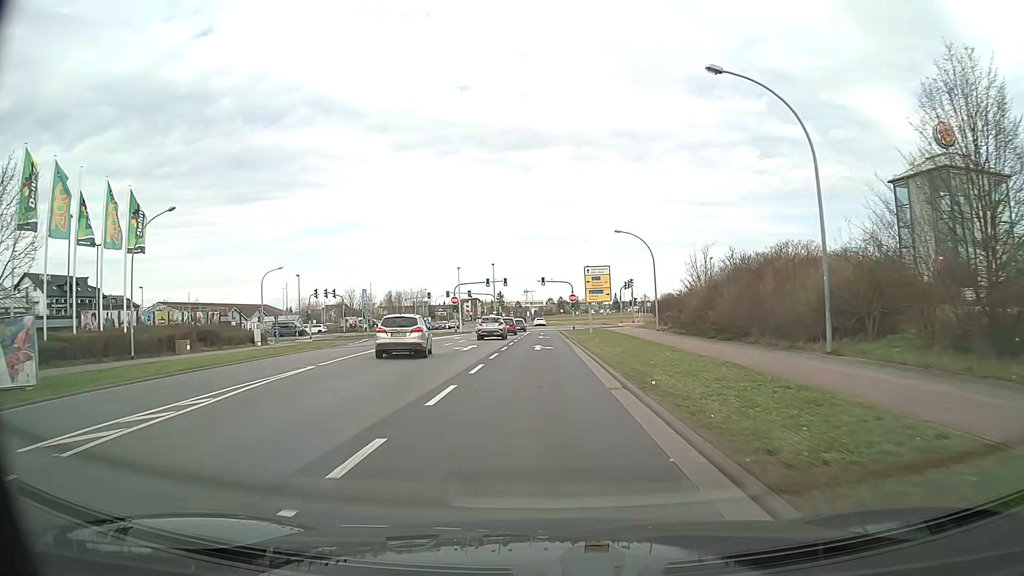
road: tertiary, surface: asphalt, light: Day
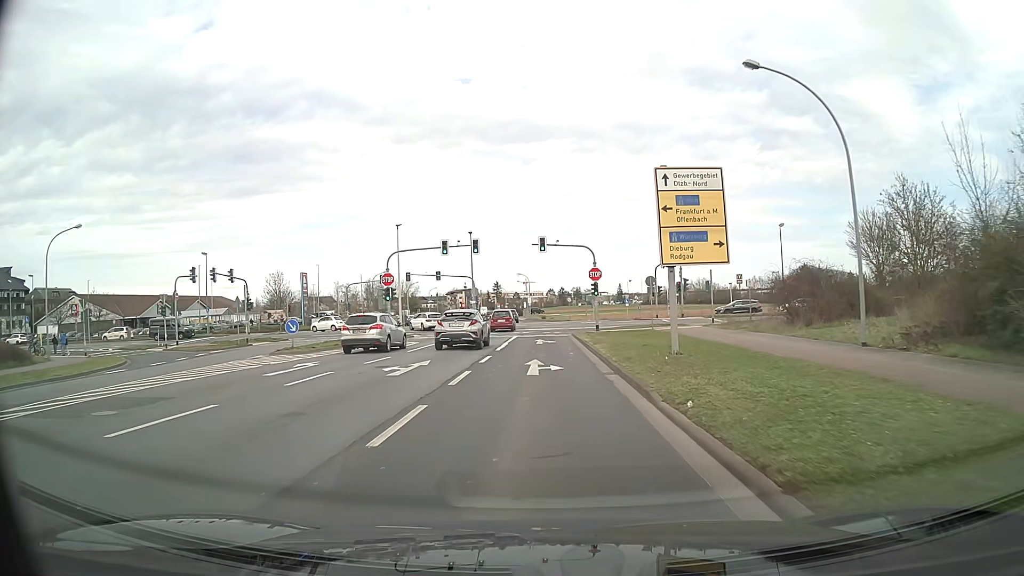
(0.0, +33.4) m; 0°
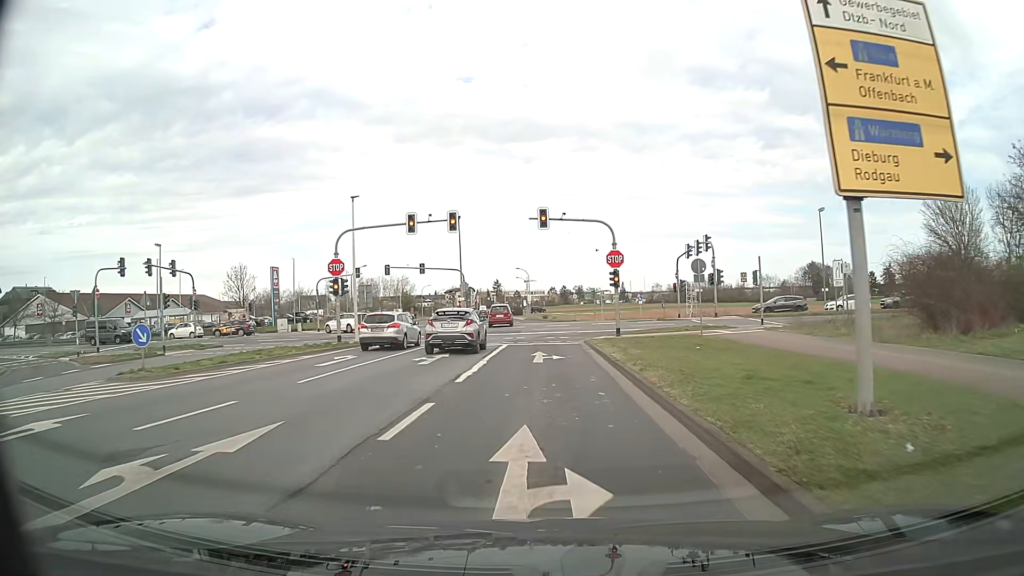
(0.0, +11.4) m; 0°
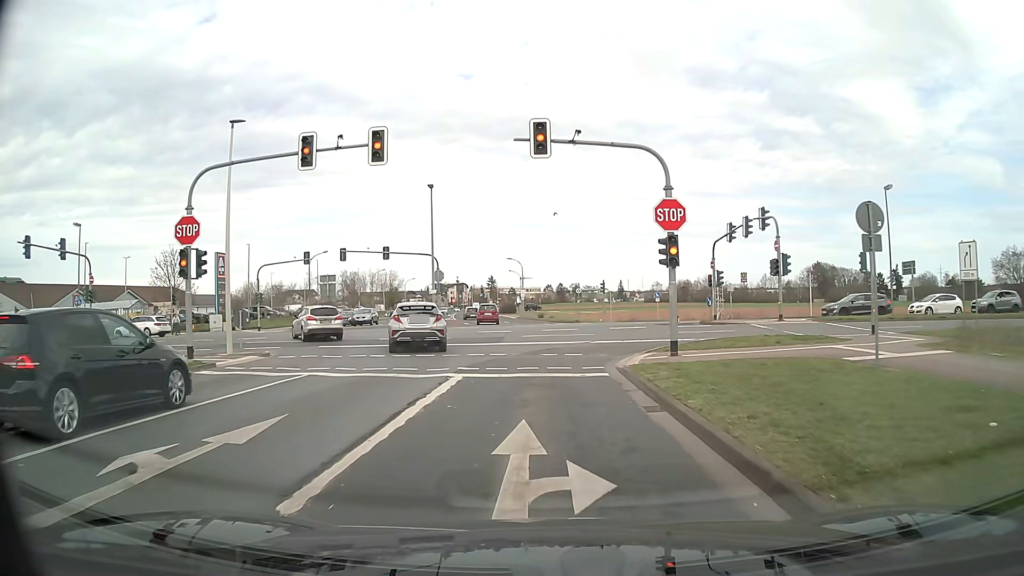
(0.0, +14.3) m; +1°
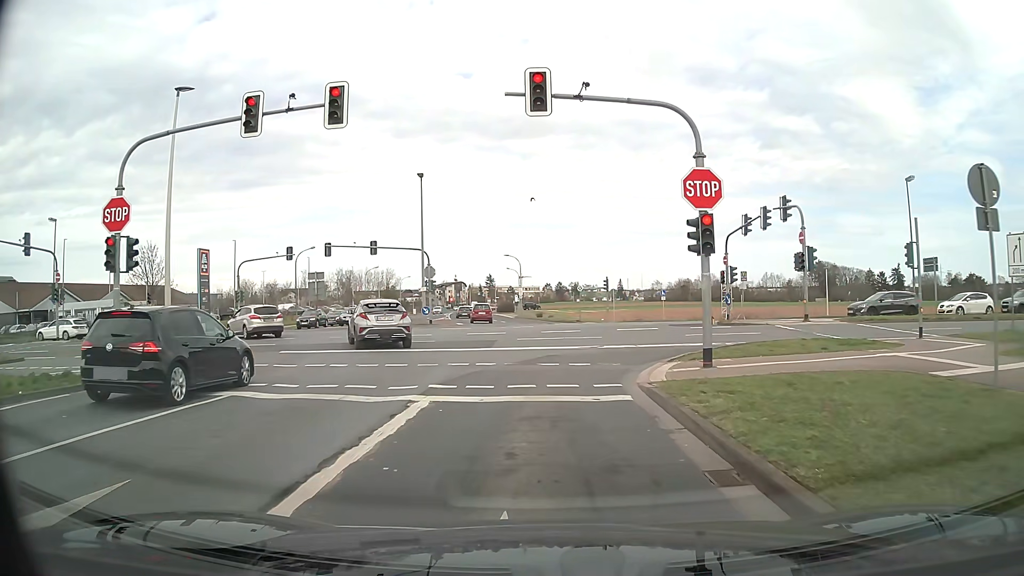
(0.0, +3.6) m; -1°
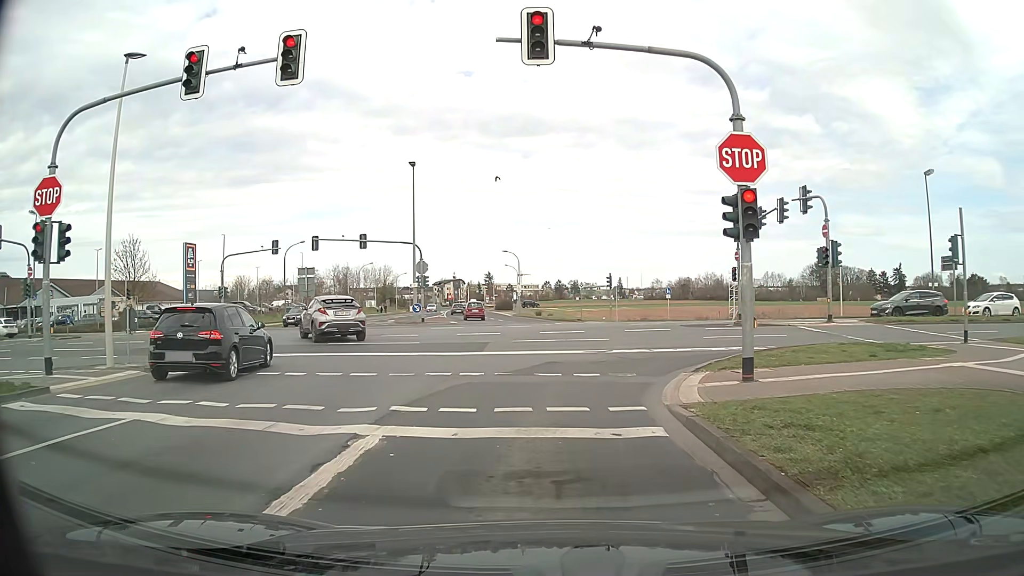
(0.0, +2.7) m; 0°
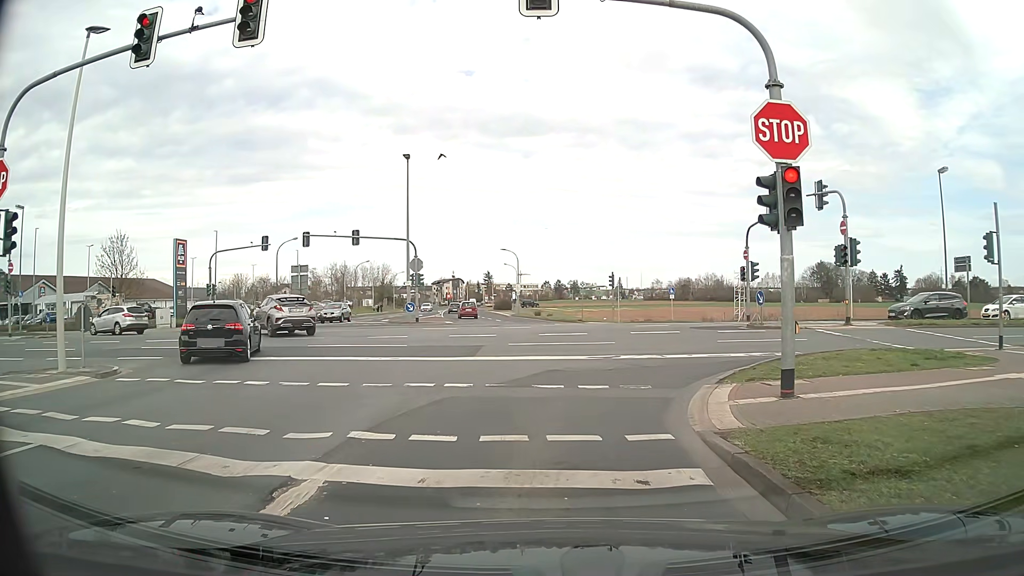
(0.0, +1.7) m; +1°
